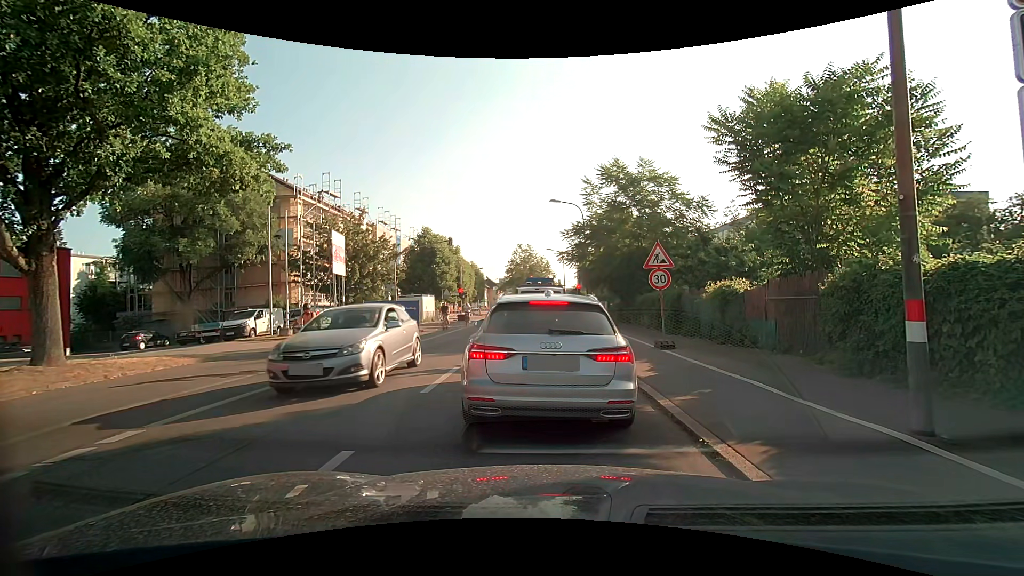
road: secondary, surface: asphalt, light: Day
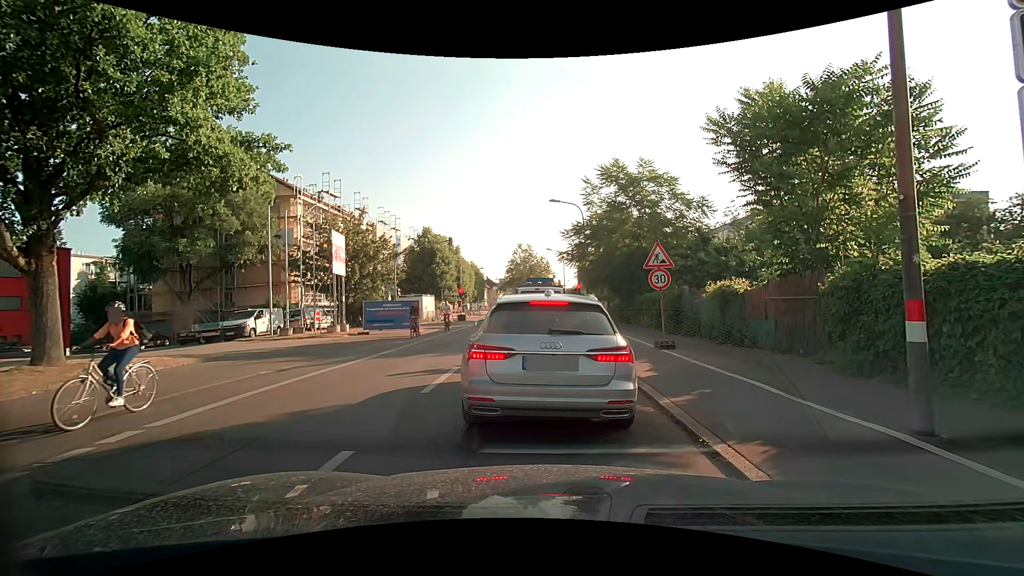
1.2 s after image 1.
(0.0, 0.0) m; 0°
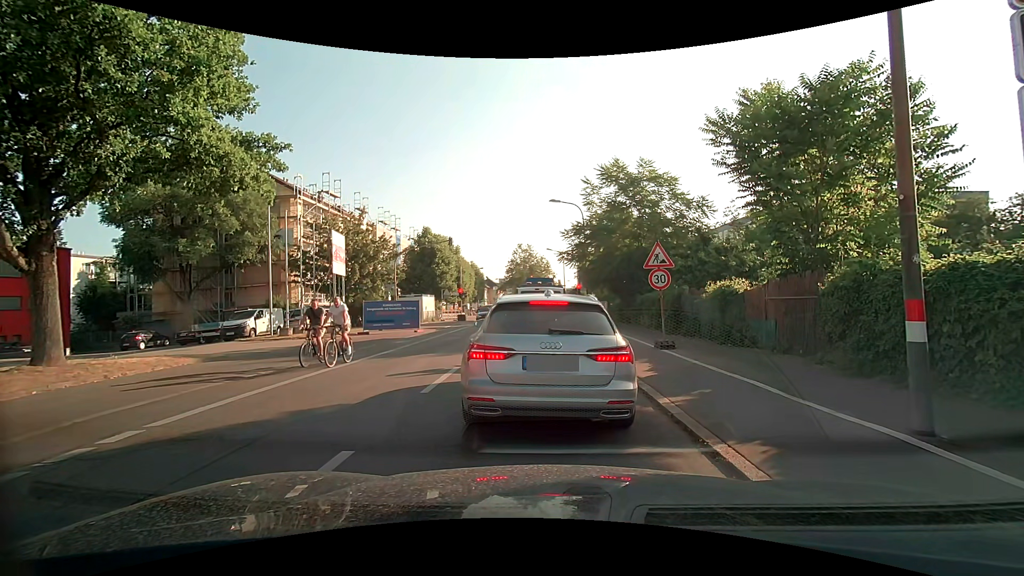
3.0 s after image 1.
(0.0, 0.0) m; 0°
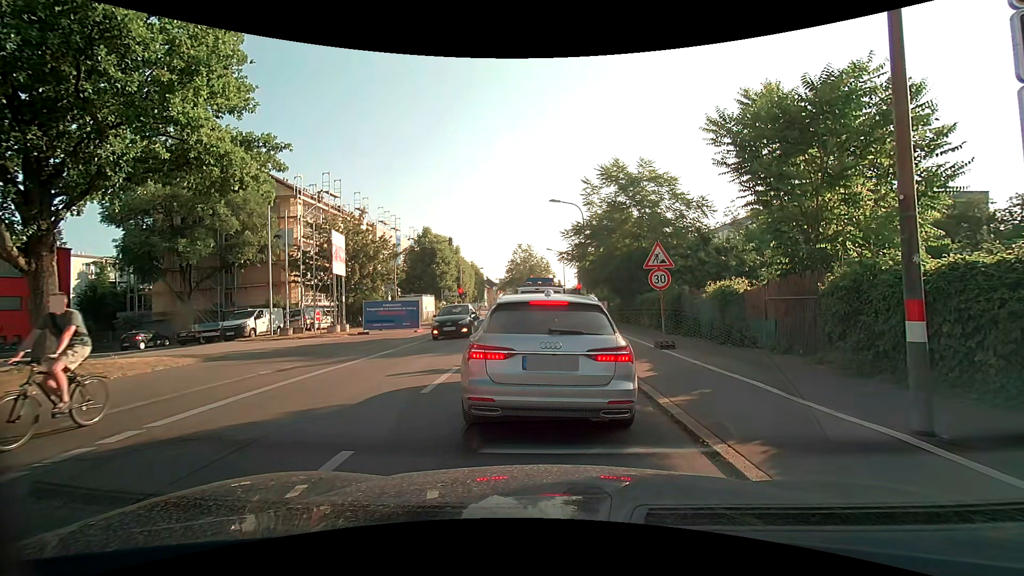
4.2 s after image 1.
(0.0, 0.0) m; 0°
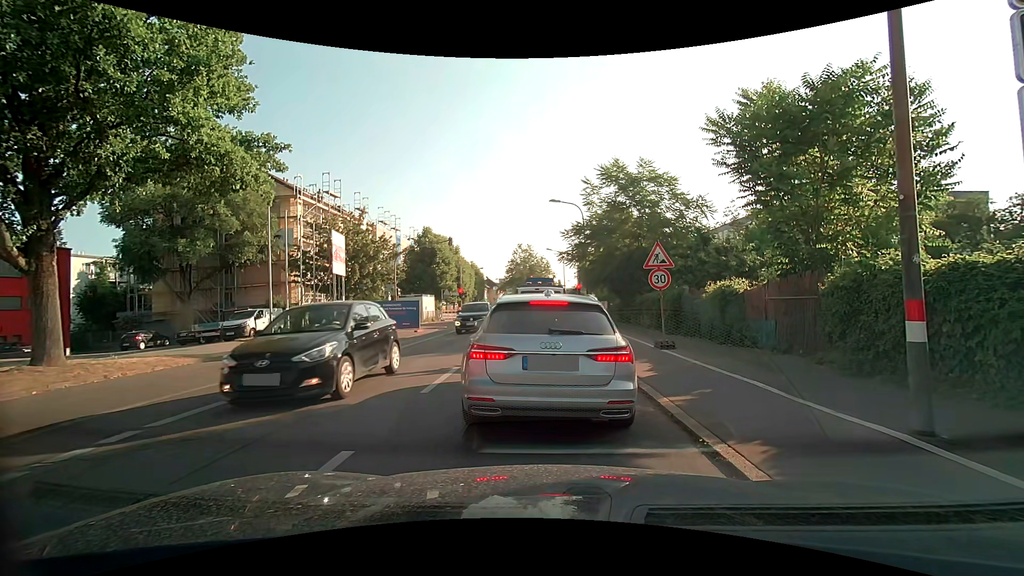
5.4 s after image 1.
(0.0, 0.0) m; 0°
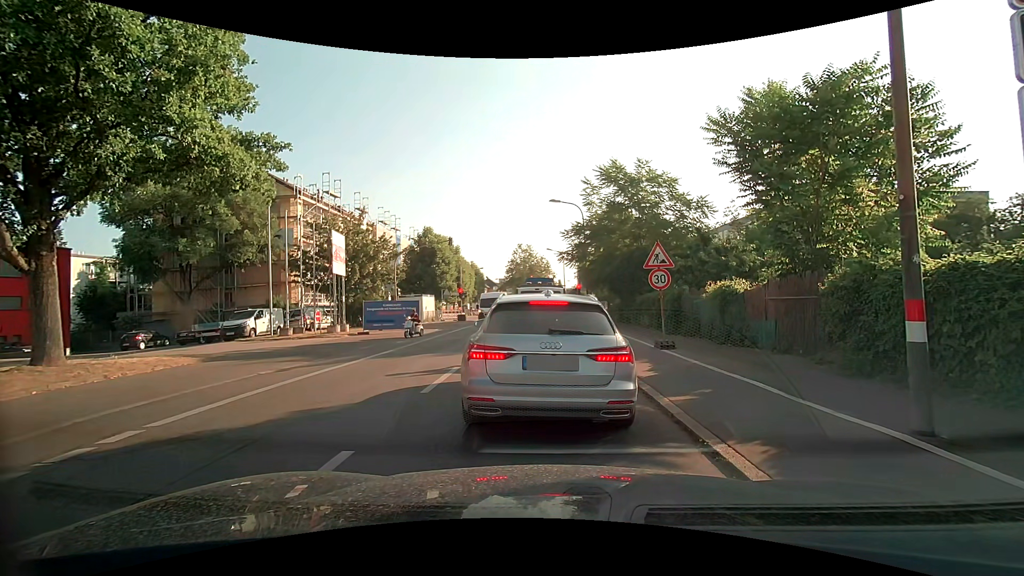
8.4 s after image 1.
(0.0, 0.0) m; 0°
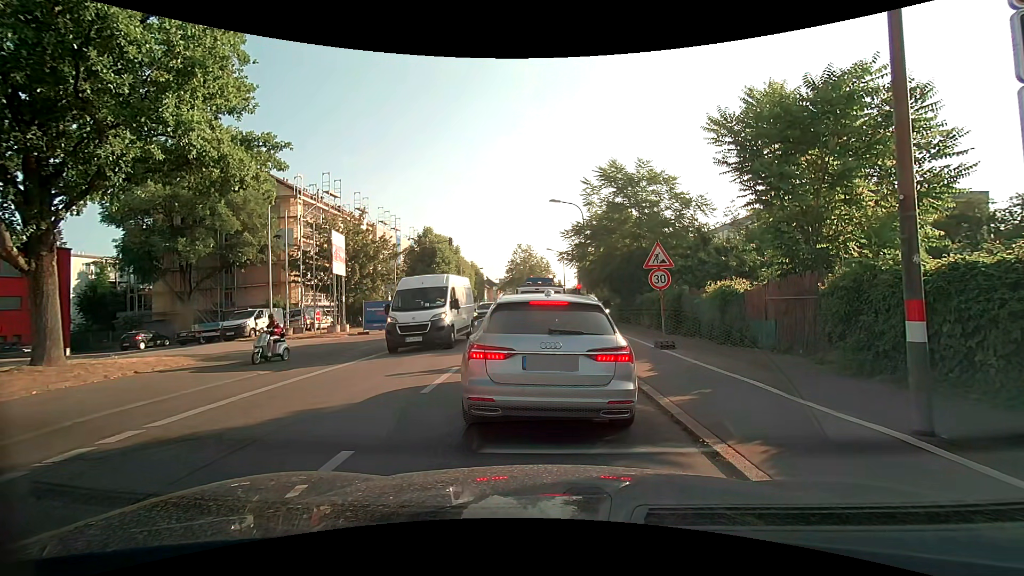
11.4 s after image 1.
(0.0, 0.0) m; 0°
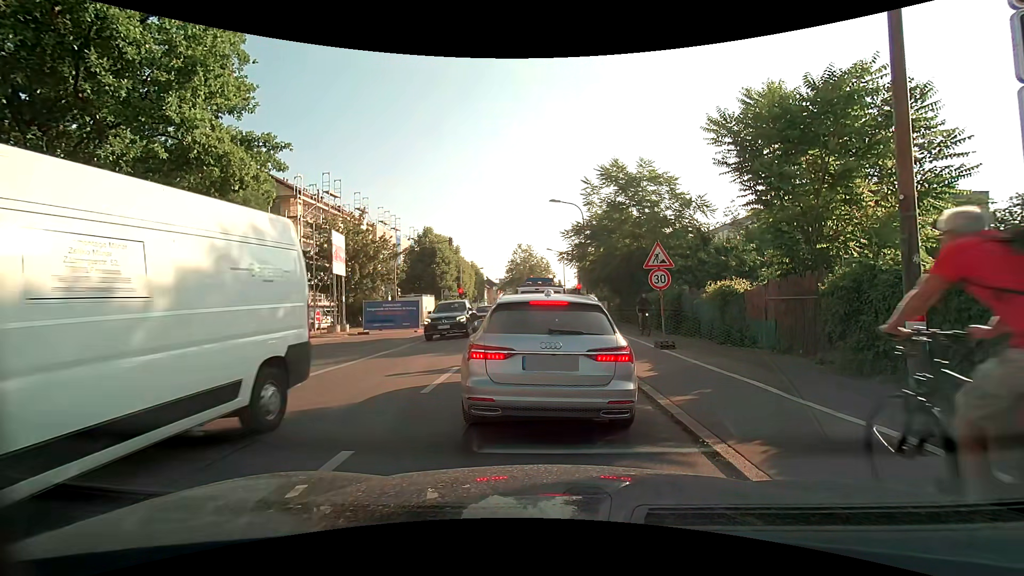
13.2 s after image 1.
(0.0, 0.0) m; 0°
(0, +10) (0, +20) (+1, +30) (+1, +40) (+1, +50) (+1, +60) (+1, +70) (+2, +80) (+4, +90) (+6, +99) m
